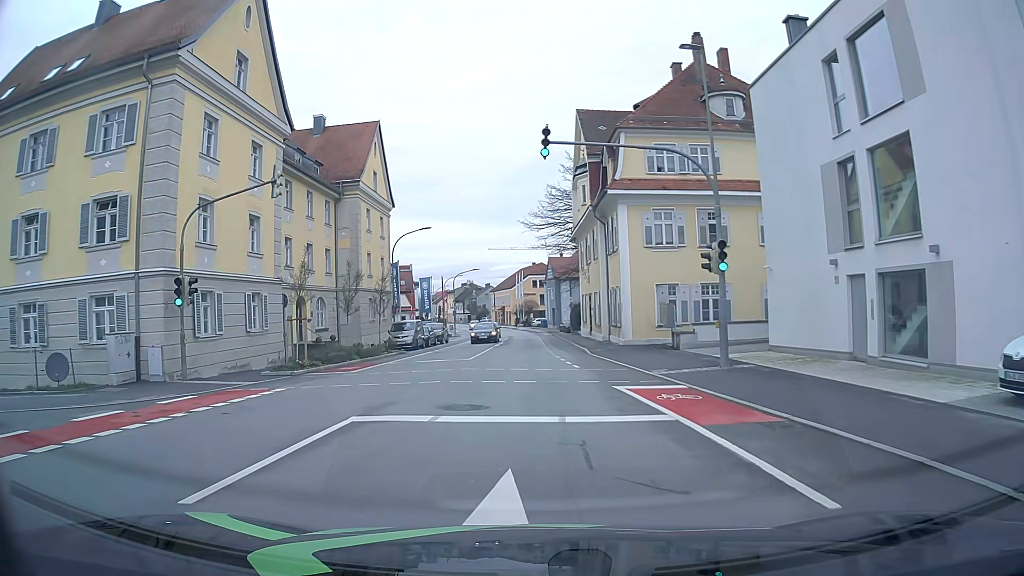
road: tertiary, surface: asphalt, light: Day
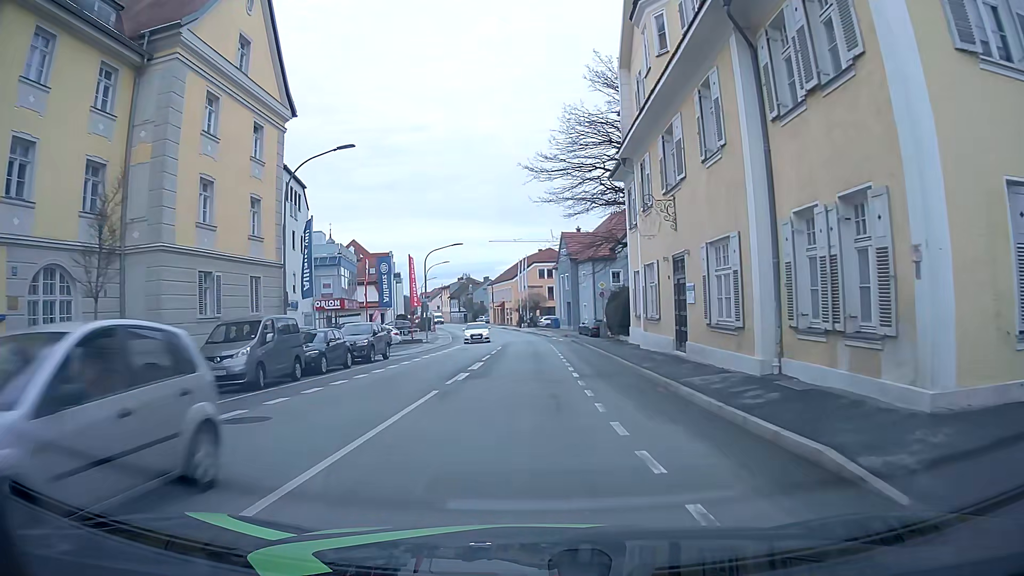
(-0.2, +24.8) m; 0°
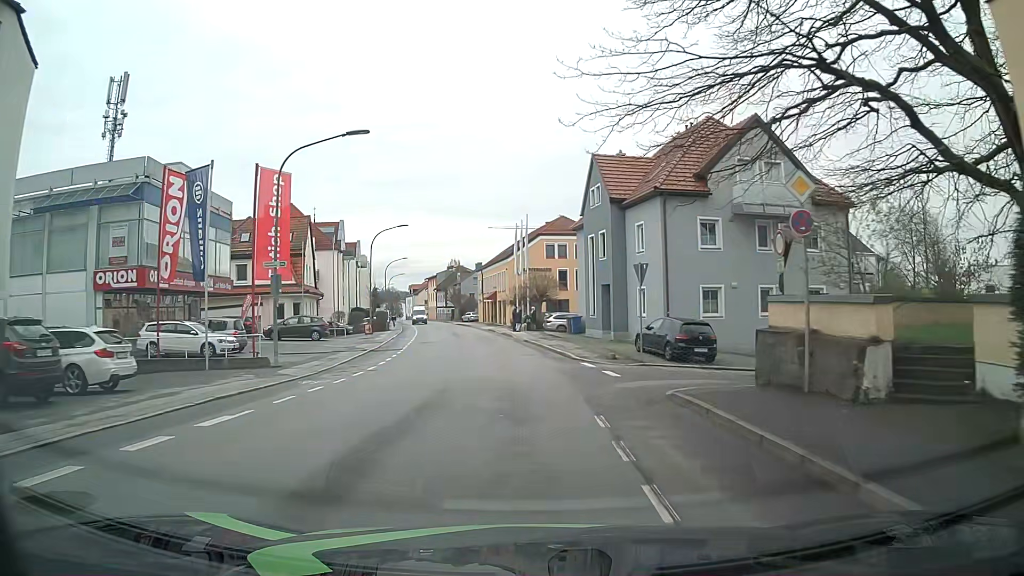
(0.0, +32.0) m; -1°
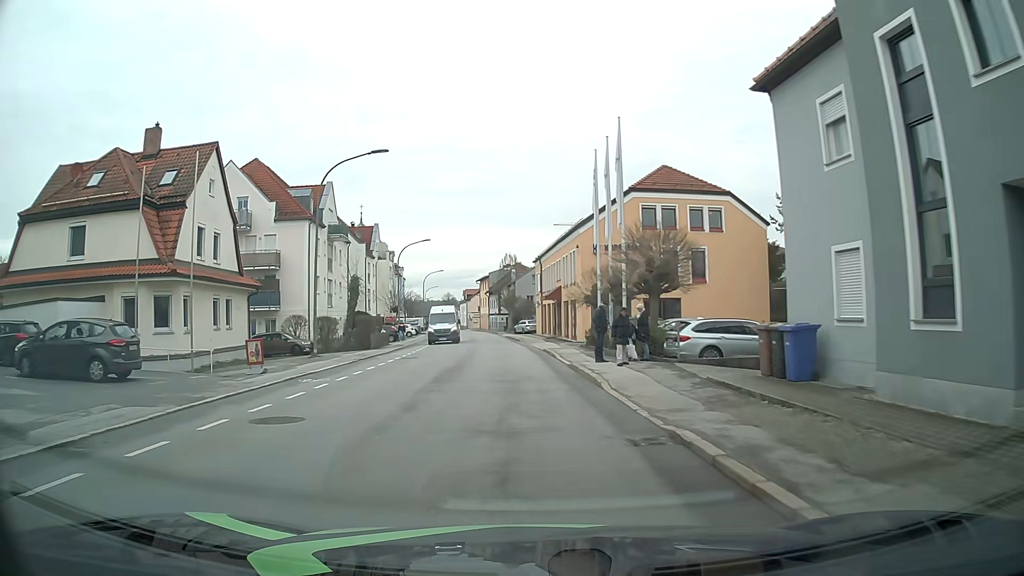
(-1.1, +27.6) m; -6°
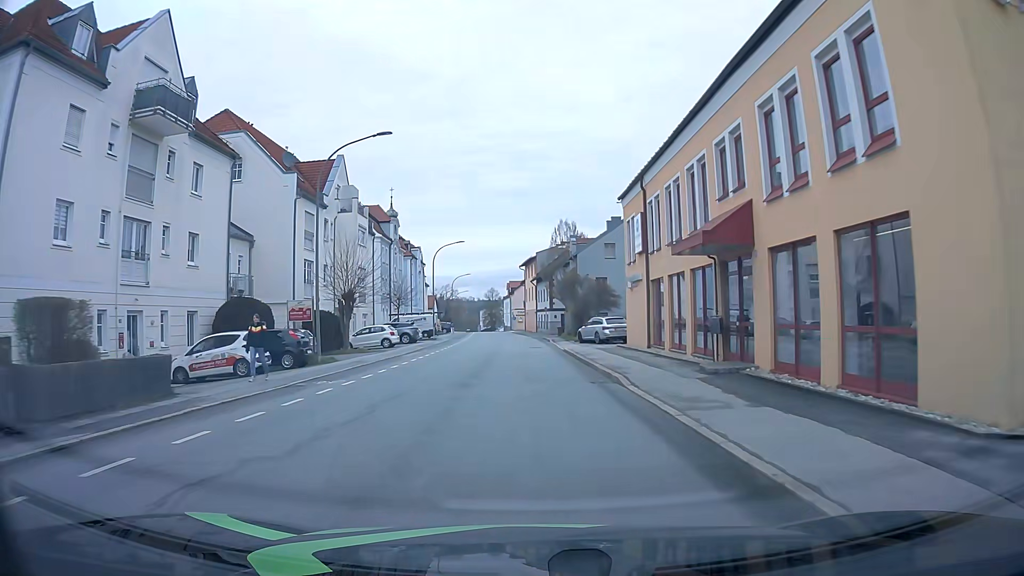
(-1.5, +33.9) m; -4°
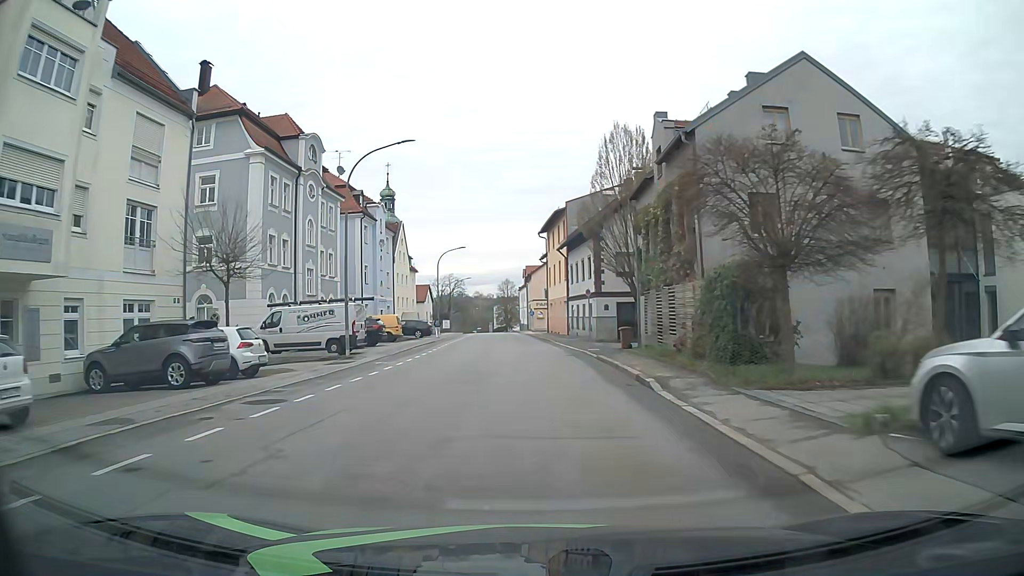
(-0.6, +34.4) m; -2°
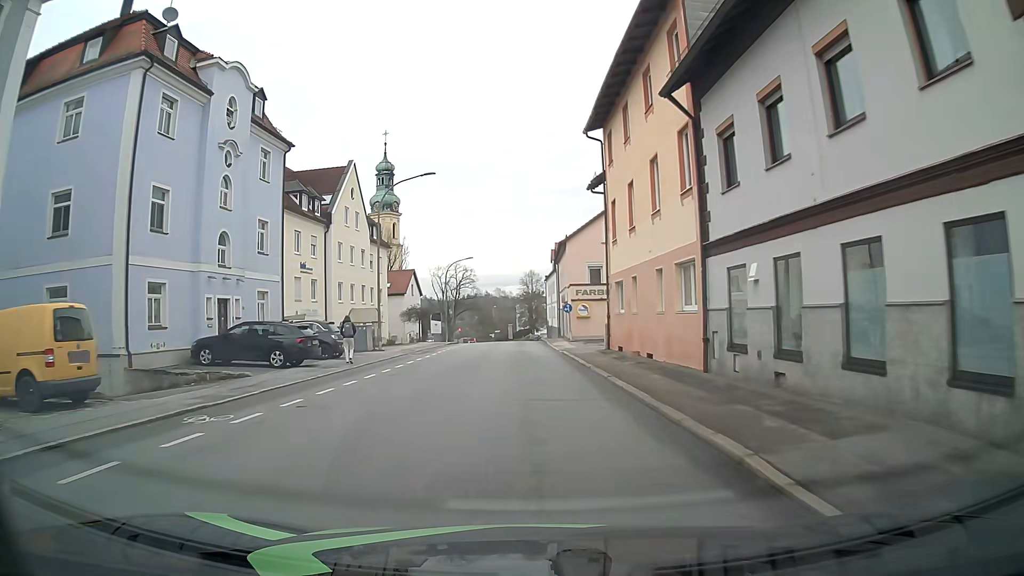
(-0.3, +35.3) m; -1°
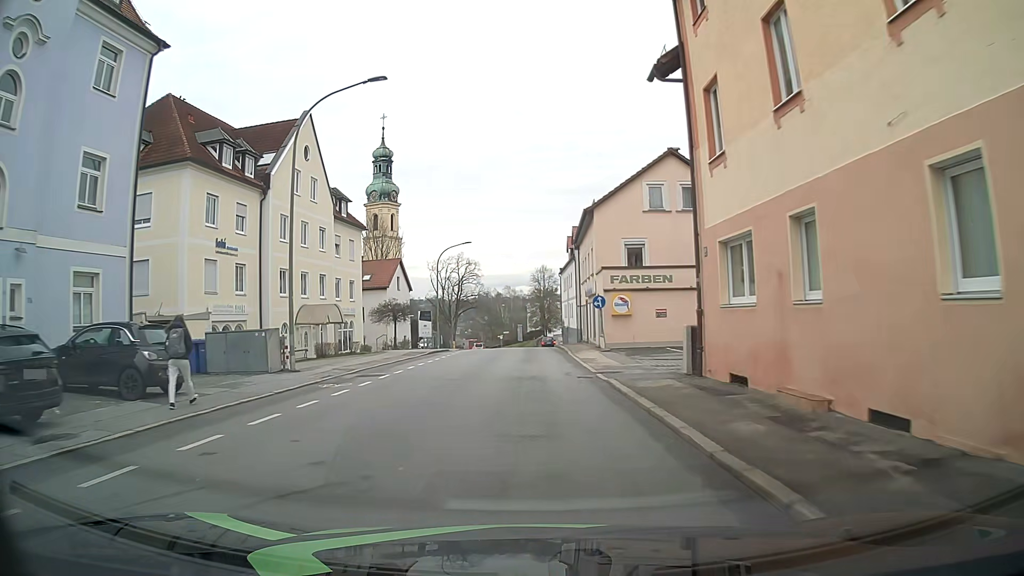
(-0.2, +14.0) m; -2°
(0, +10) (0, +20) (0, +30) (0, +40) (0, +50) (-1, +60) (-1, +70) (-1, +80) (-2, +90) (-2, +100) m
